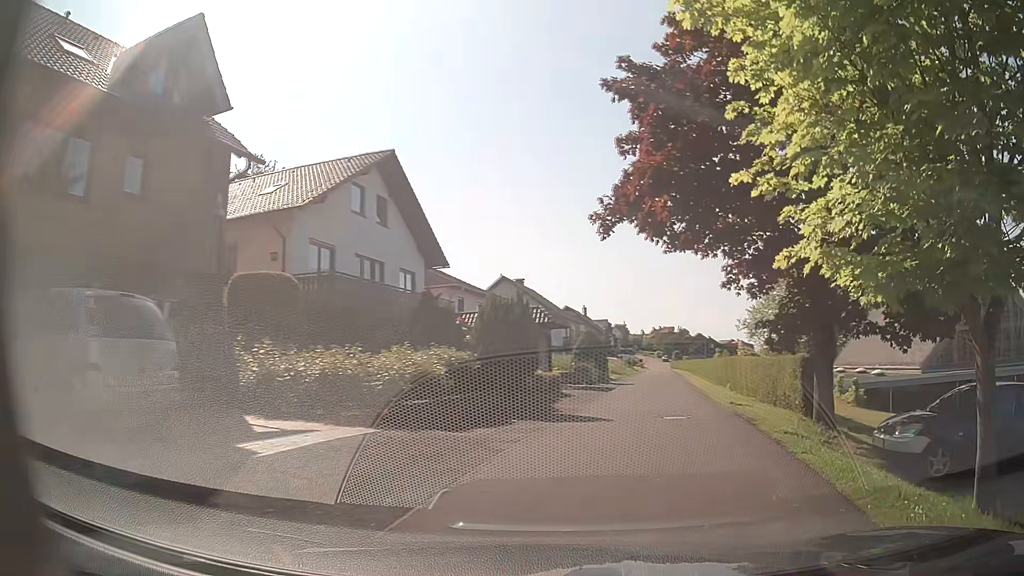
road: residential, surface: asphalt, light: Day
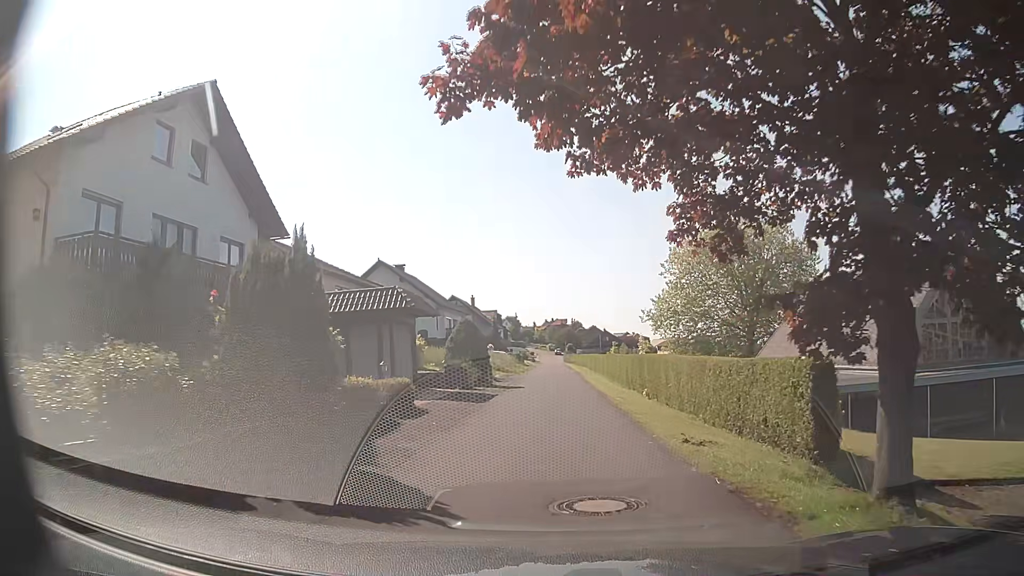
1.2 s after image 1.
(+0.9, +7.6) m; +9°
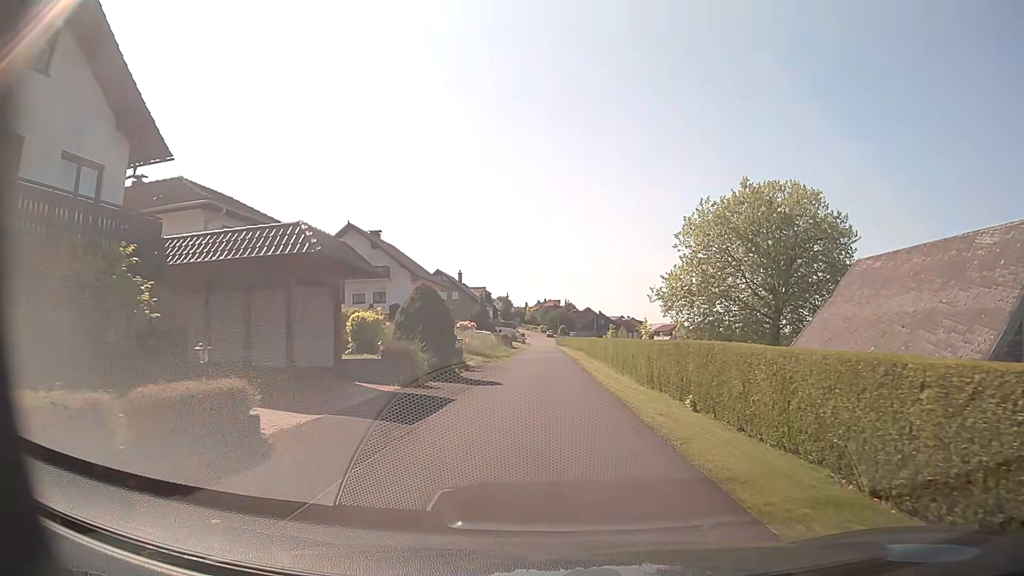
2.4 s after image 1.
(+0.2, +9.1) m; +3°
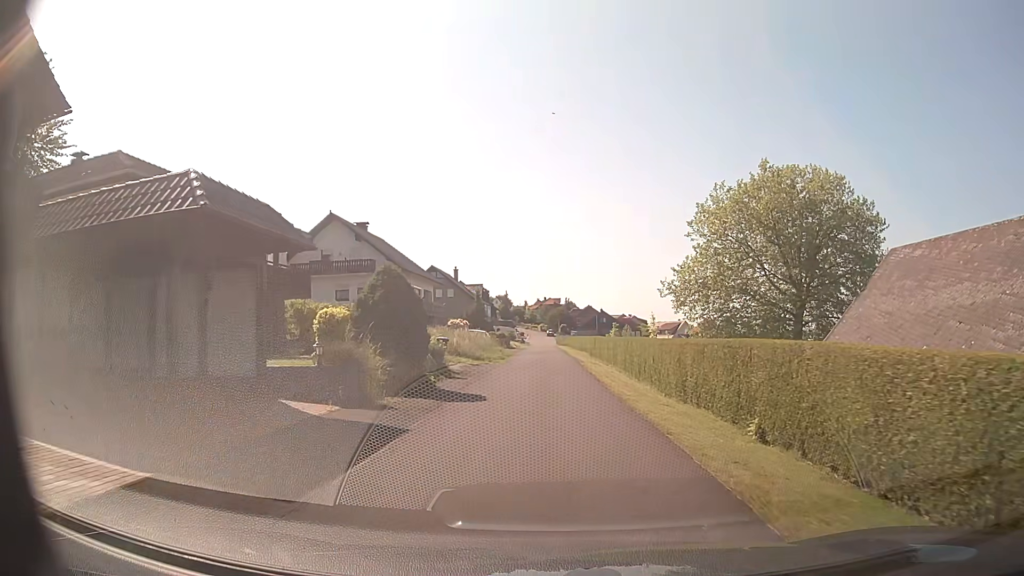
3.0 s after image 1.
(-0.1, +5.1) m; 0°
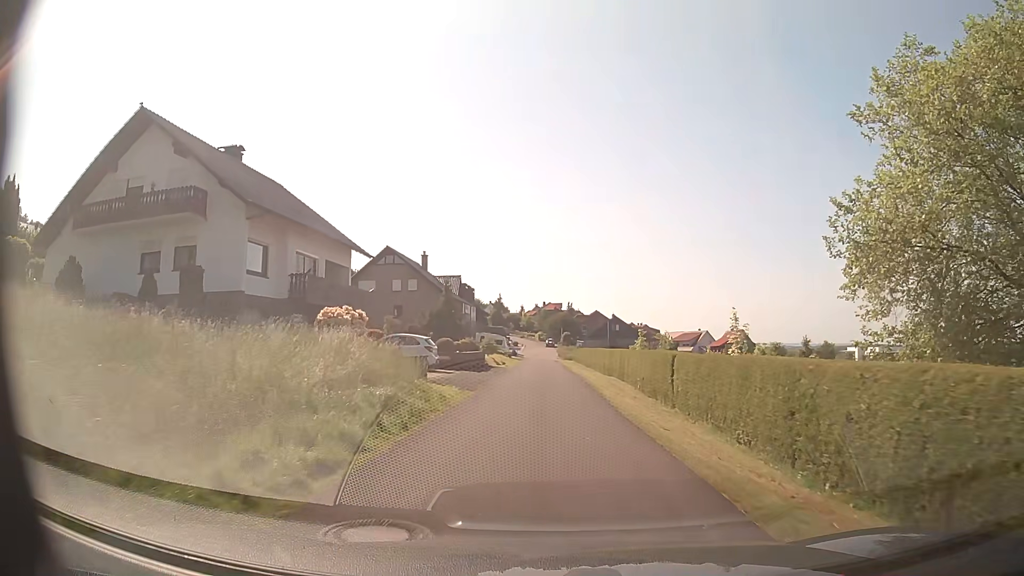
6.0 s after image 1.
(-0.6, +29.1) m; -1°
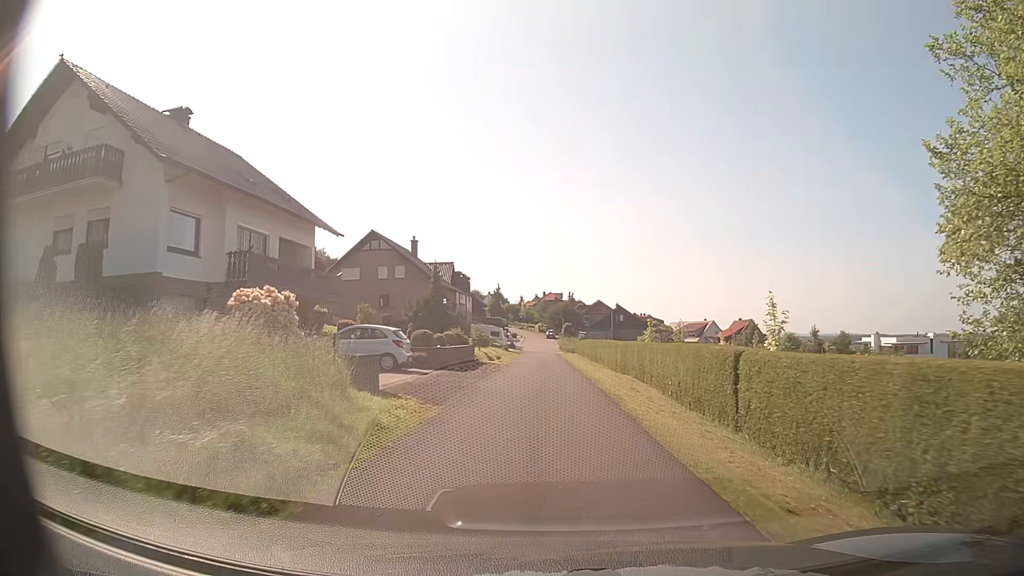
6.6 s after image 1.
(0.0, +6.3) m; 0°
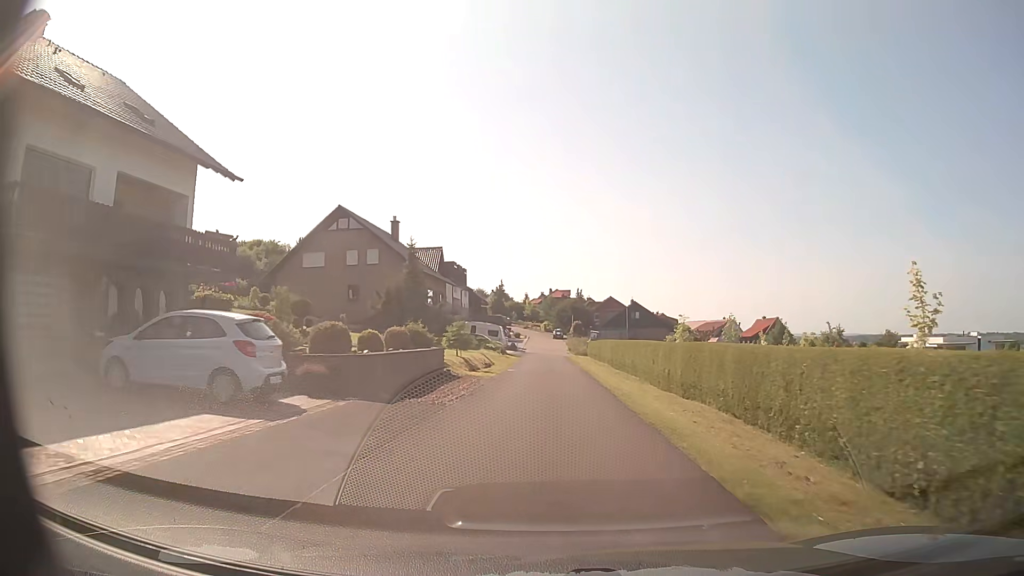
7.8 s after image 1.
(0.0, +12.7) m; -1°
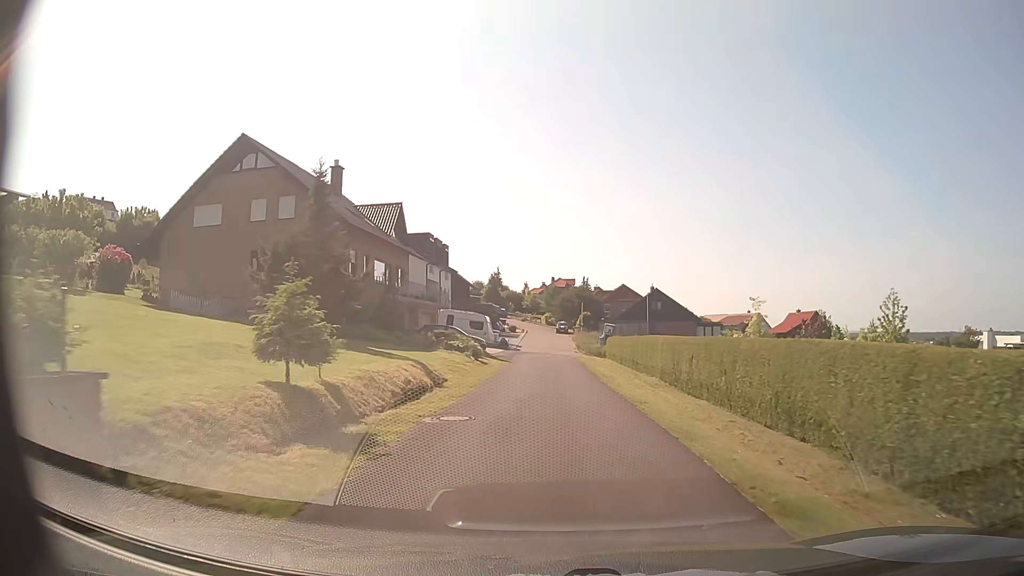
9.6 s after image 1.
(0.0, +18.8) m; 0°
